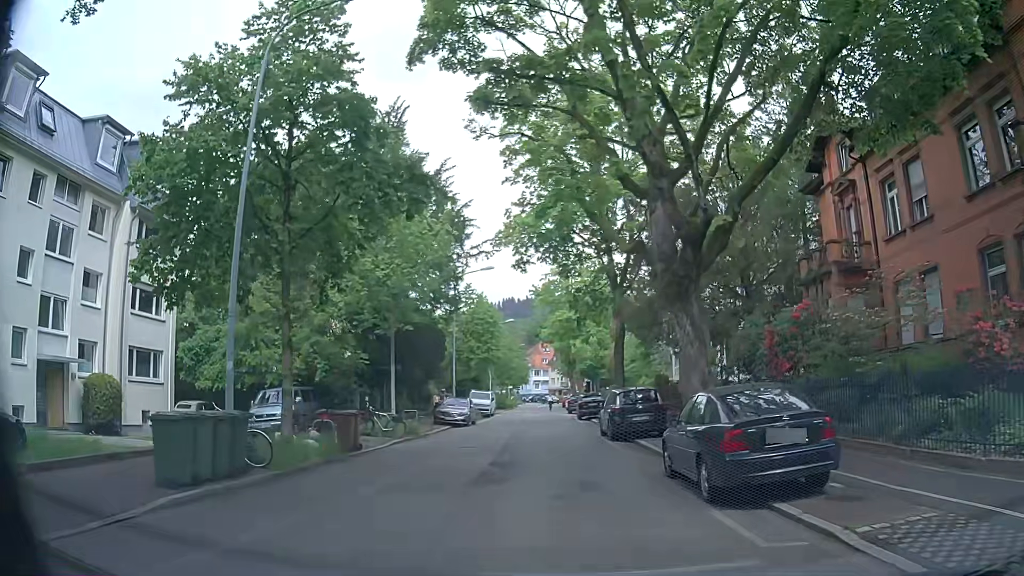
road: unclassified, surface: asphalt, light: Day
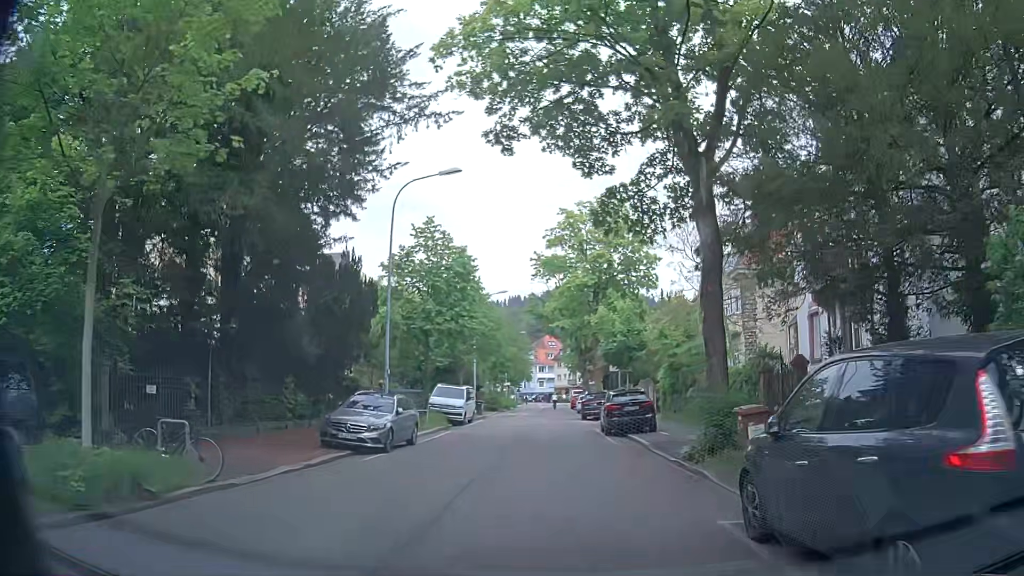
(-0.1, +17.7) m; 0°
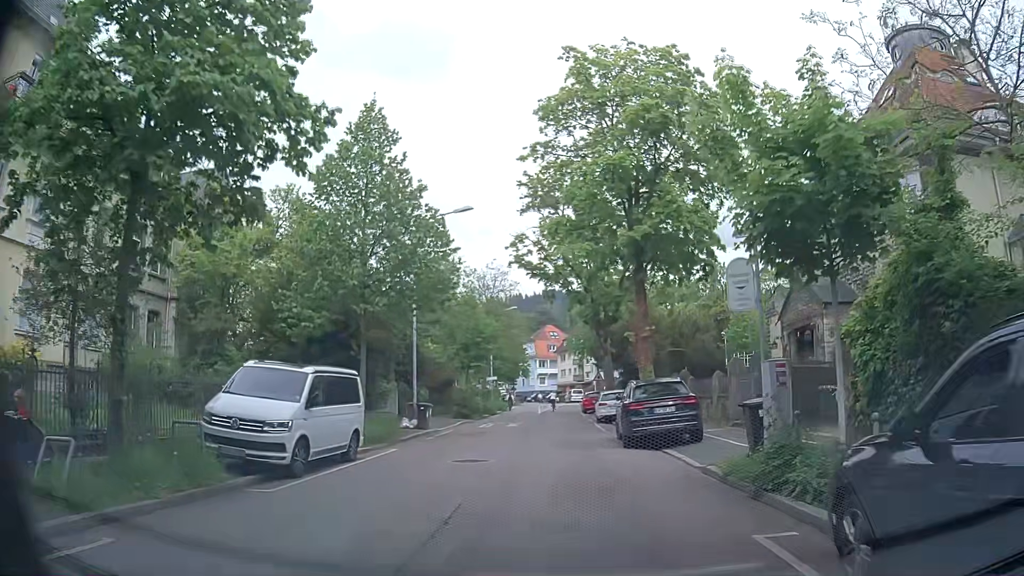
(-0.3, +22.3) m; -1°
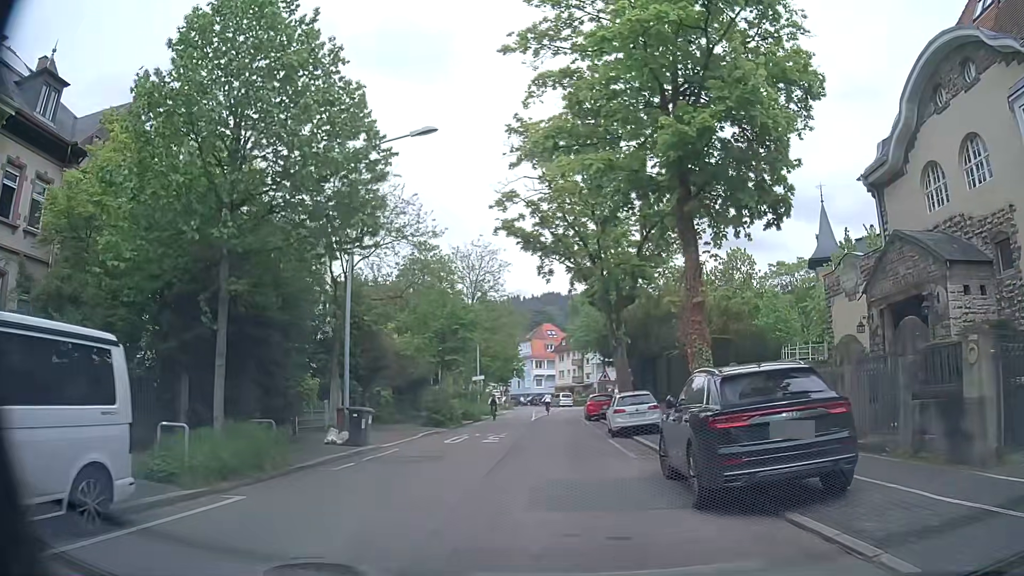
(+0.1, +8.9) m; 0°
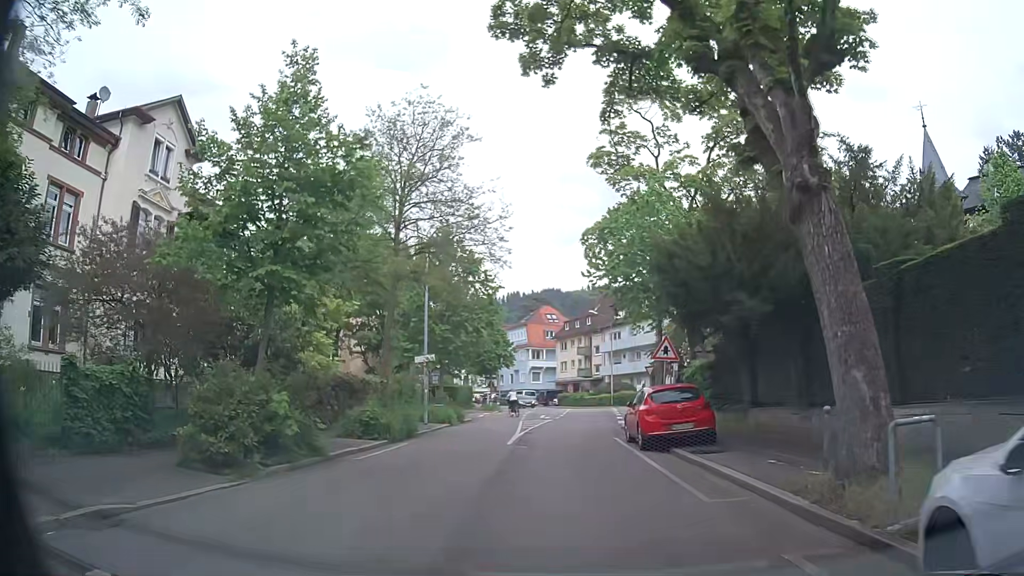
(-0.1, +22.1) m; 0°
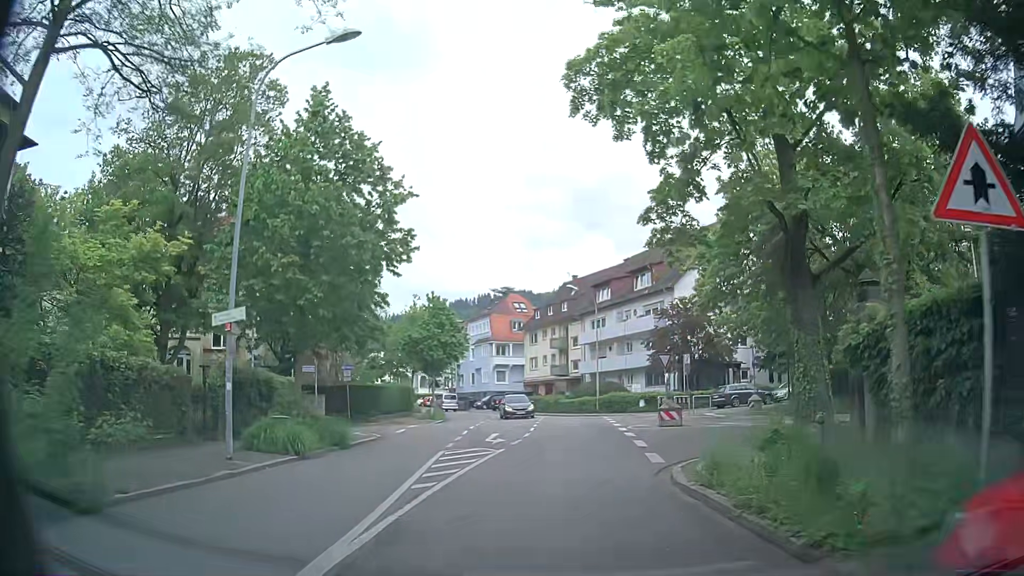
(+0.3, +16.6) m; +1°
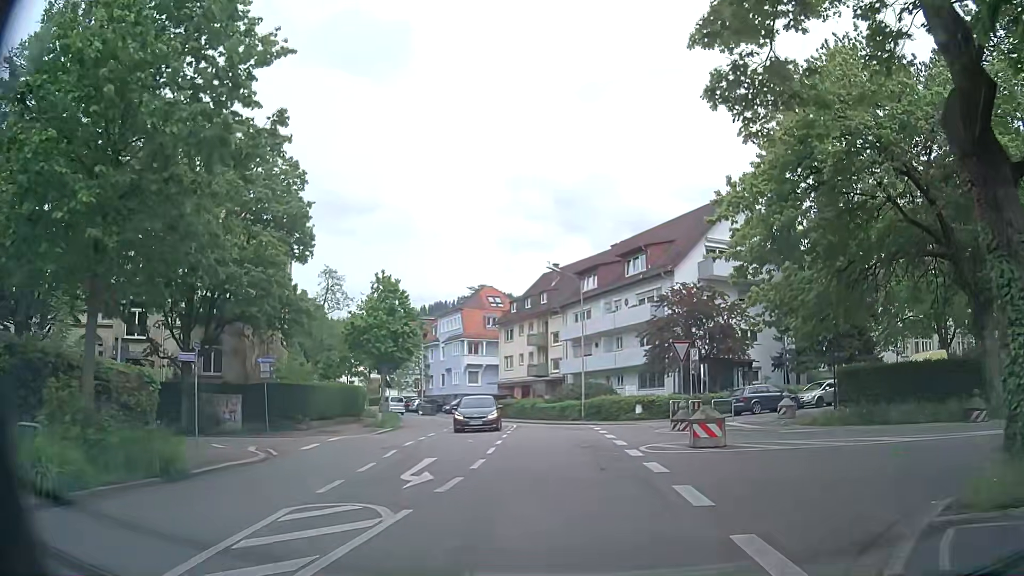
(+0.3, +8.5) m; +2°
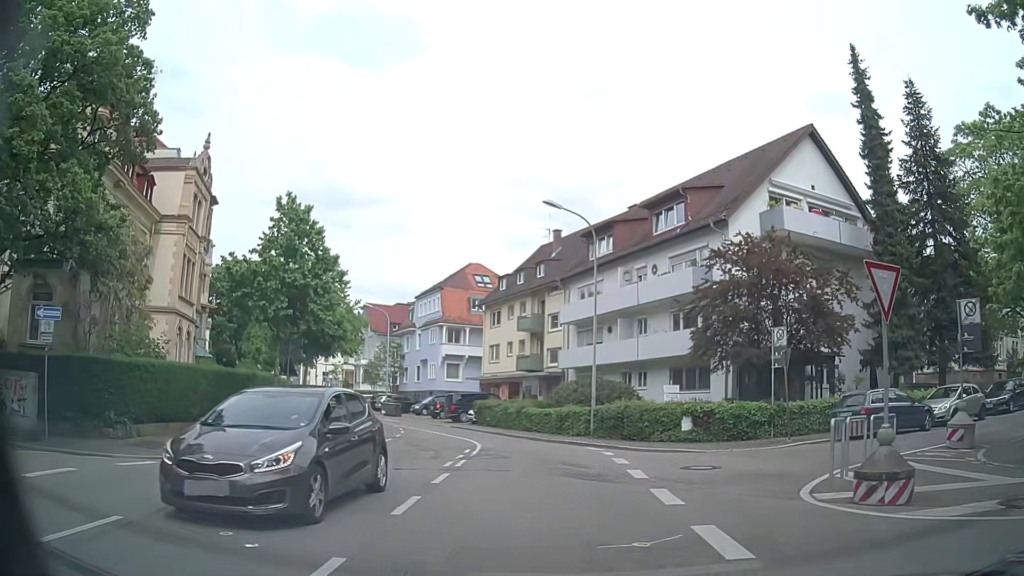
(+0.1, +13.8) m; 0°
